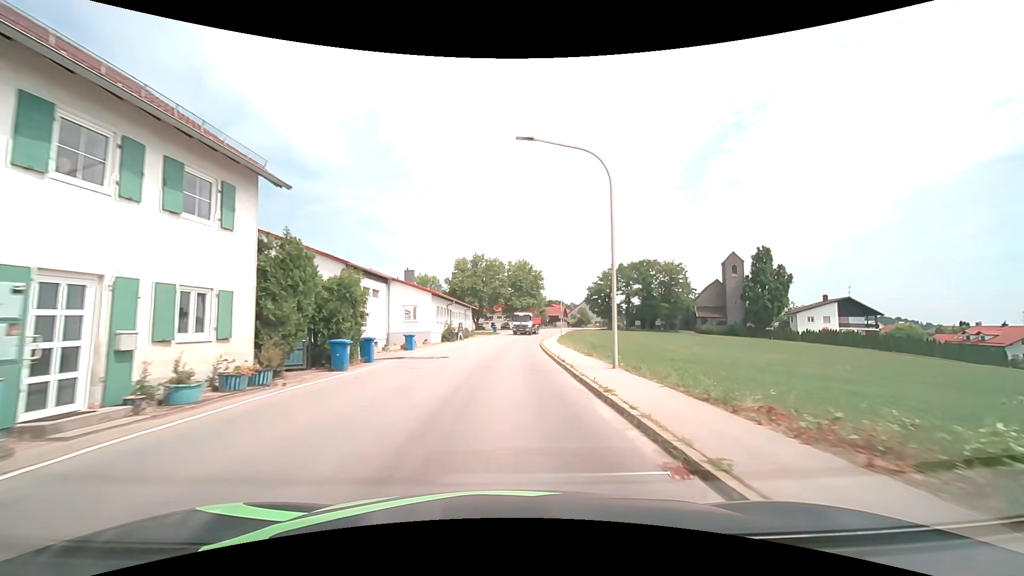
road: secondary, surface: asphalt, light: Day
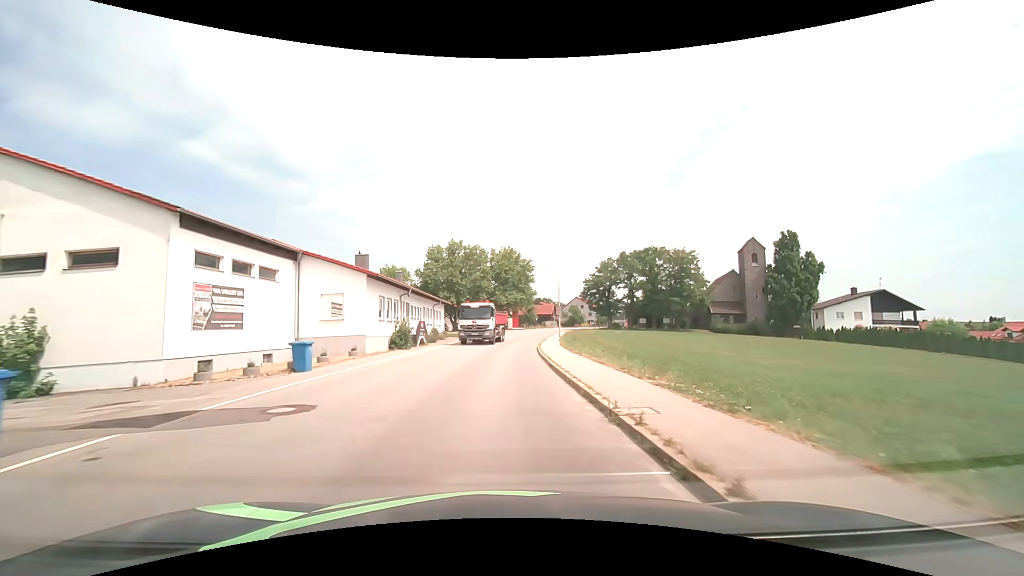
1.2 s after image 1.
(+0.3, +15.1) m; +2°
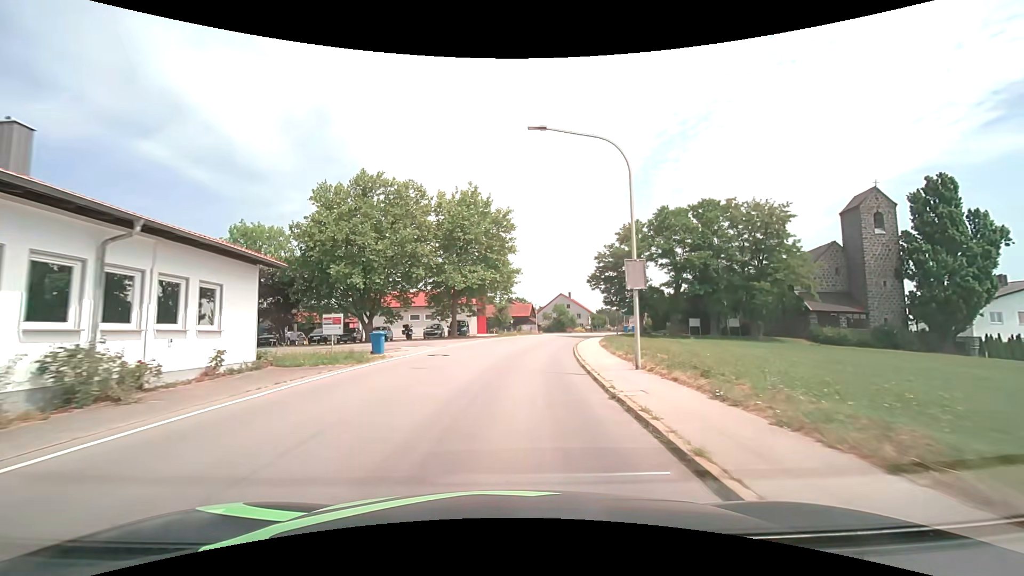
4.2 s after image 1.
(+0.6, +36.3) m; +4°
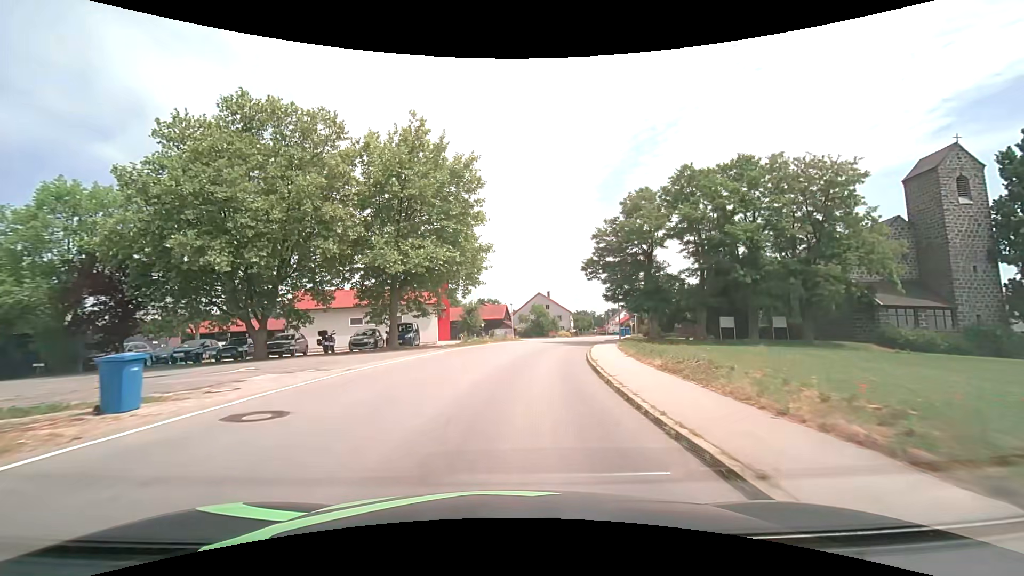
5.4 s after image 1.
(+0.4, +14.5) m; +3°
(0, +10) (+1, +20) (+3, +30) (+5, +40) (+8, +49) (+11, +59) (+14, +68) (+16, +78) (+19, +88) (+21, +97) m
